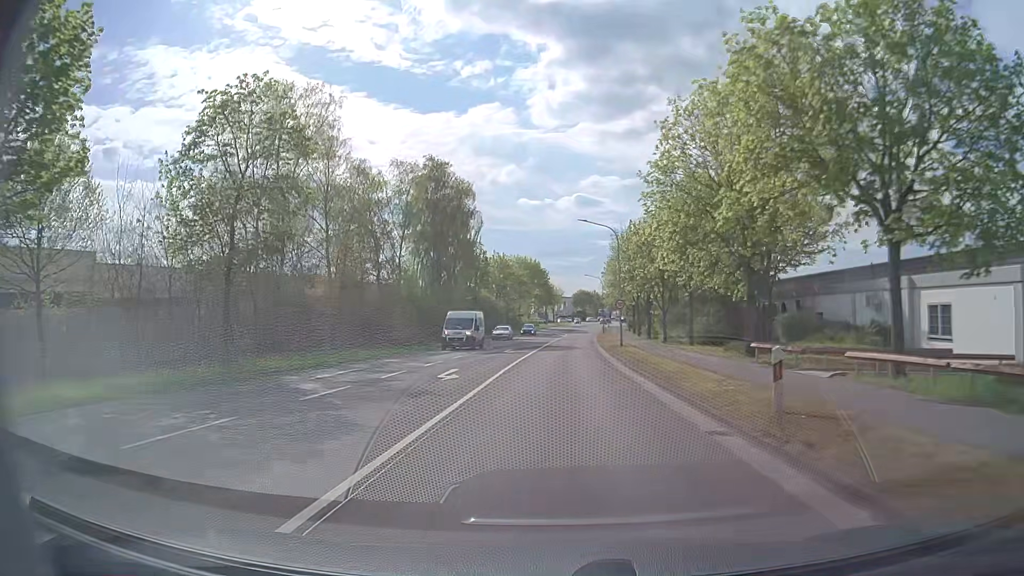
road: primary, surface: asphalt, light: Day
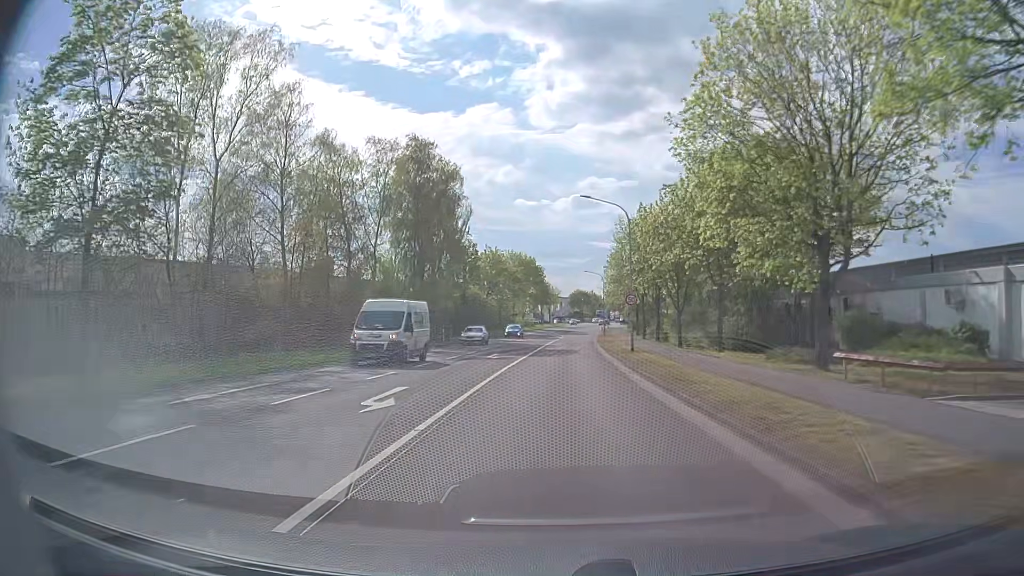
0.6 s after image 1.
(+0.1, +7.6) m; +1°
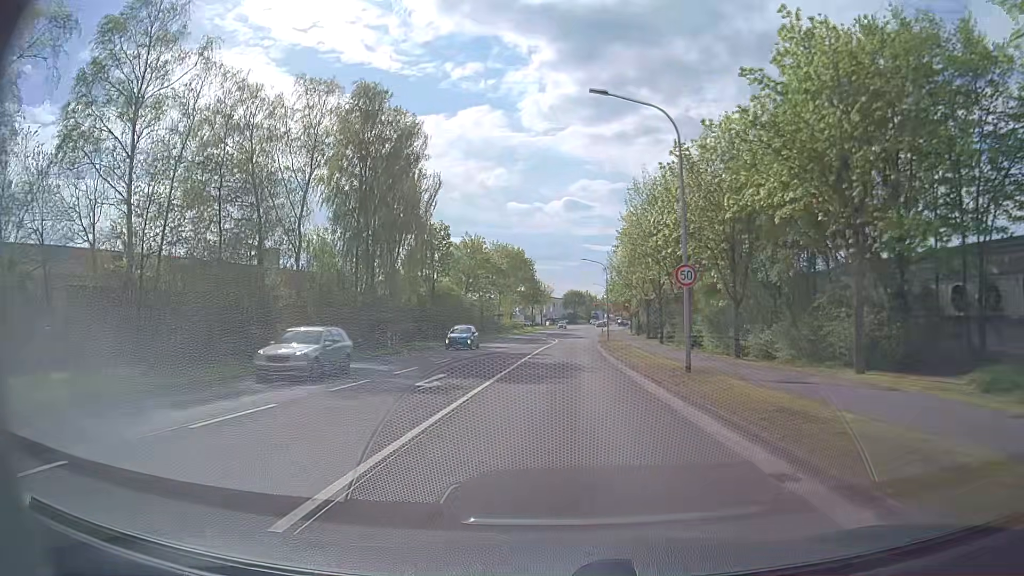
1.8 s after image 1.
(+0.2, +15.2) m; +1°
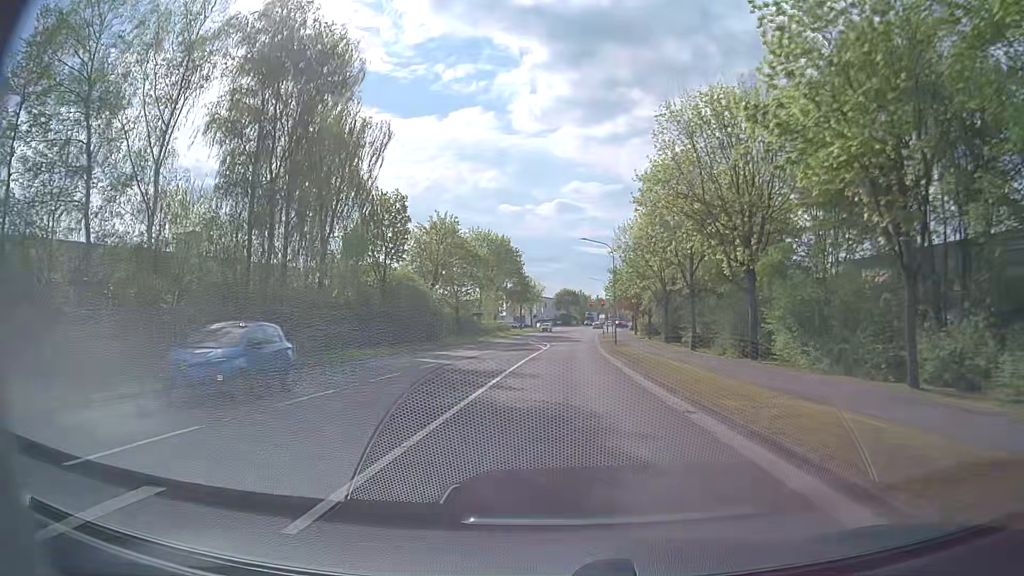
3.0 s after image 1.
(0.0, +15.1) m; 0°
